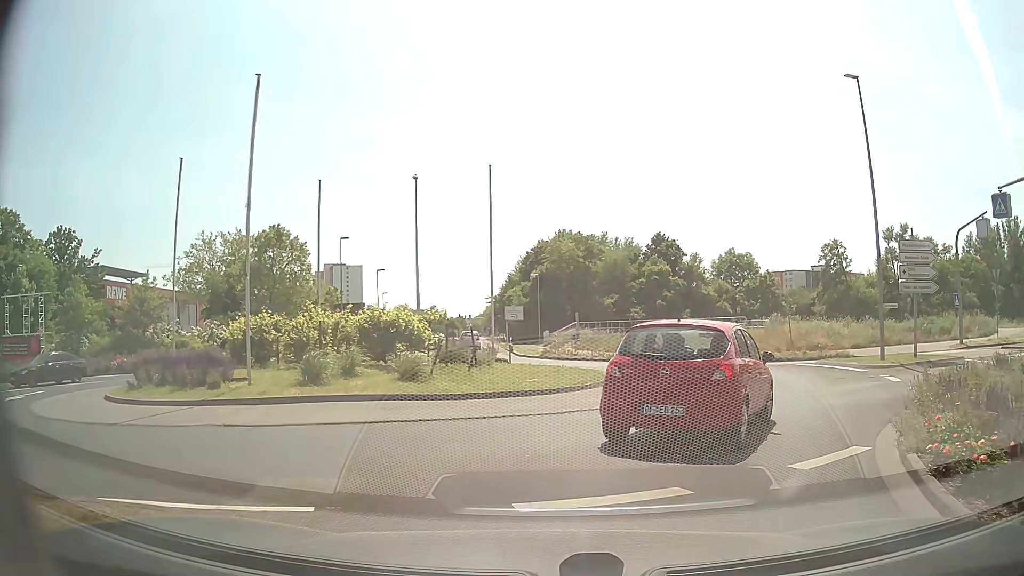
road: secondary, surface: asphalt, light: Day
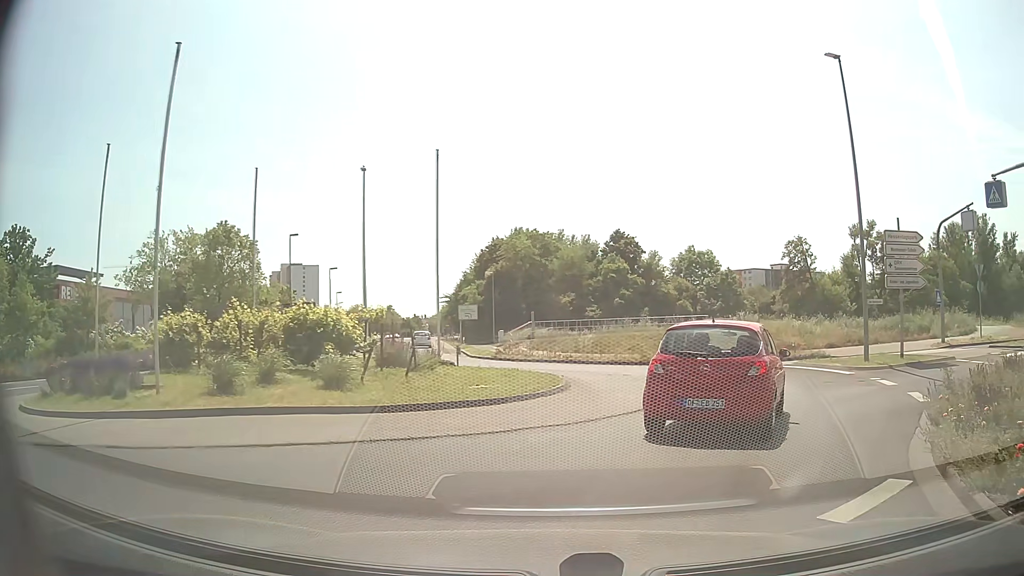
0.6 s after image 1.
(0.0, +2.2) m; +3°
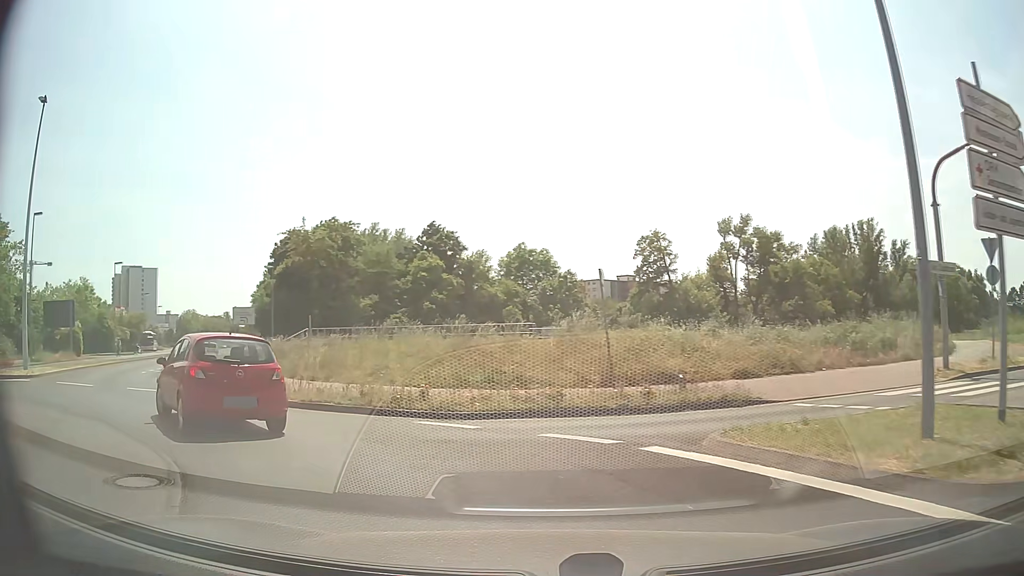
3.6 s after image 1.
(+4.2, +14.4) m; +12°
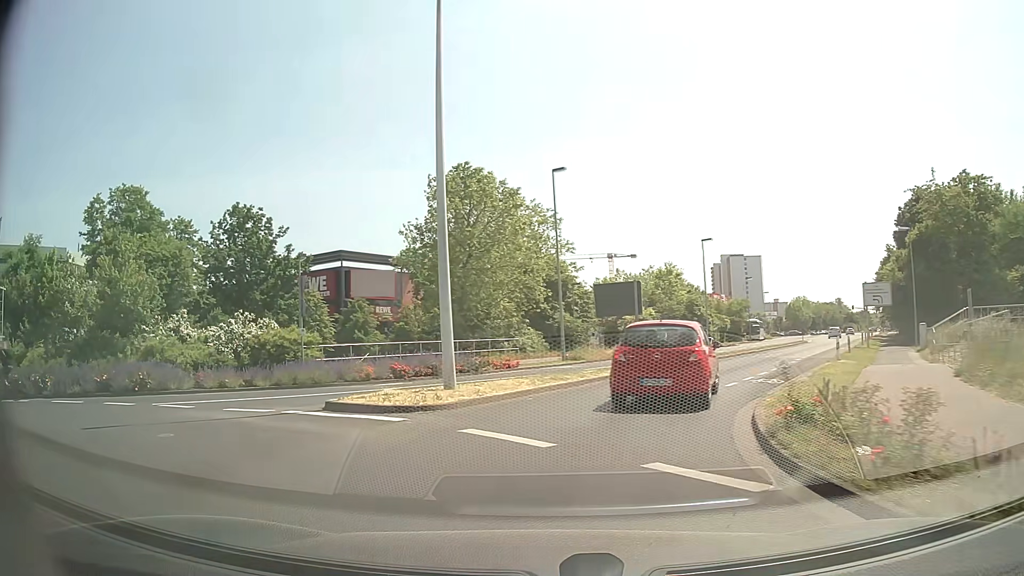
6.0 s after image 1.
(-5.6, +12.2) m; -51°
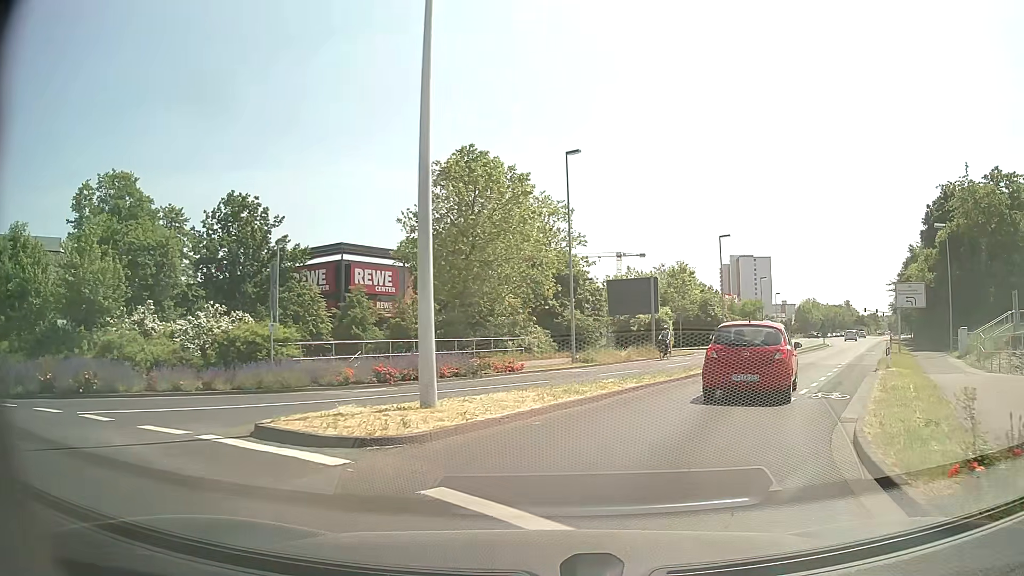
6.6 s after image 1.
(-0.1, +3.5) m; -1°
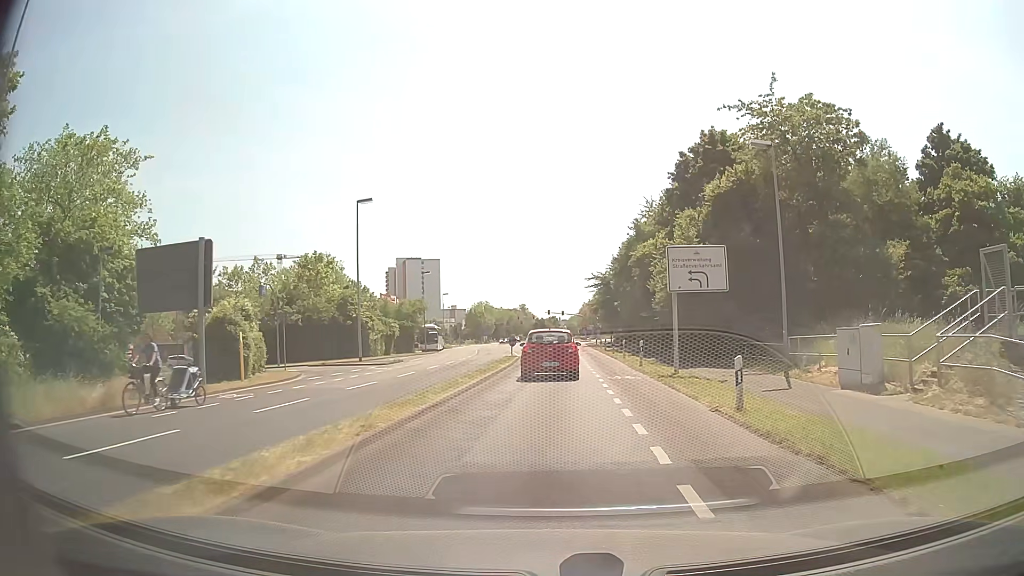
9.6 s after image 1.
(+6.7, +19.2) m; +28°
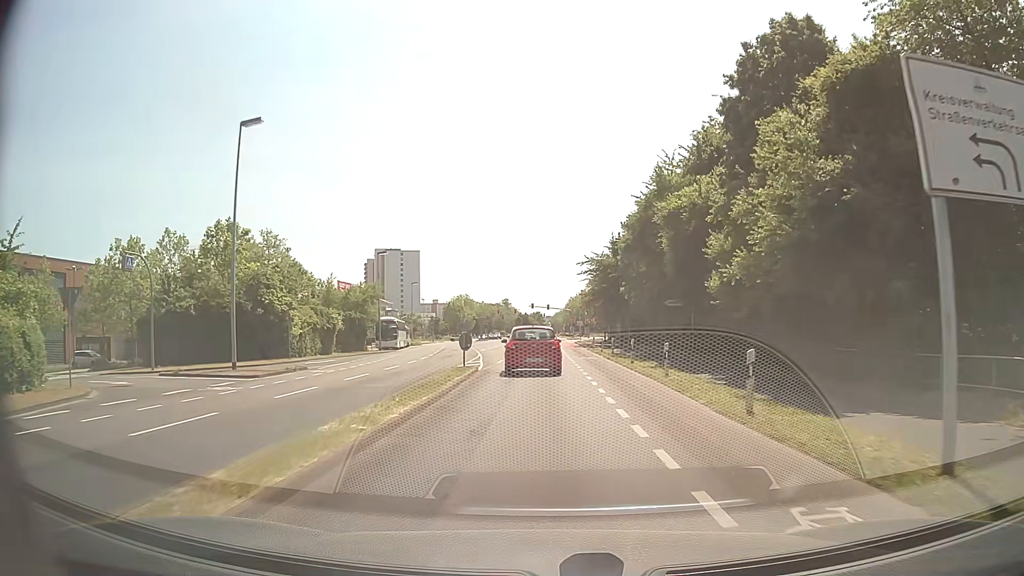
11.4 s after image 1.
(+0.3, +16.7) m; +1°
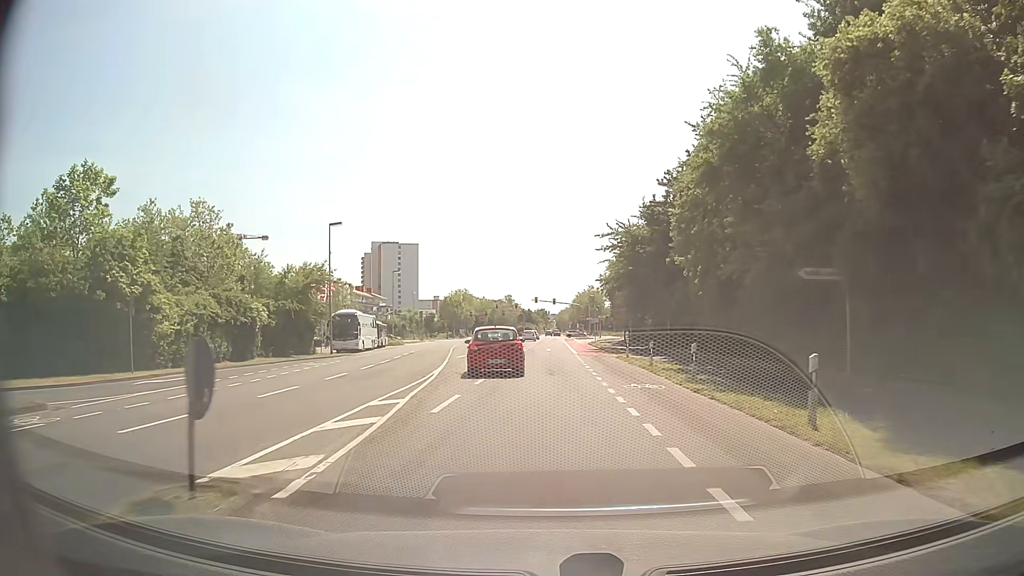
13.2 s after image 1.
(-0.1, +18.2) m; 0°
(0, +10) (0, +20) (0, +30) (0, +40) (0, +50) (+1, +60) (+1, +70) (+1, +80) (+1, +90) (+1, +100) m
